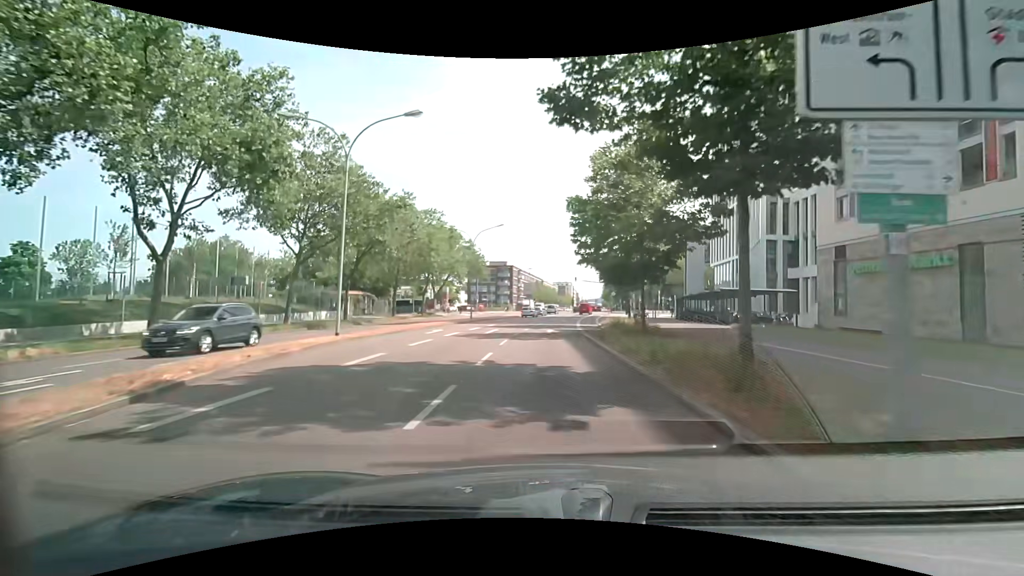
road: secondary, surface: asphalt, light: Day
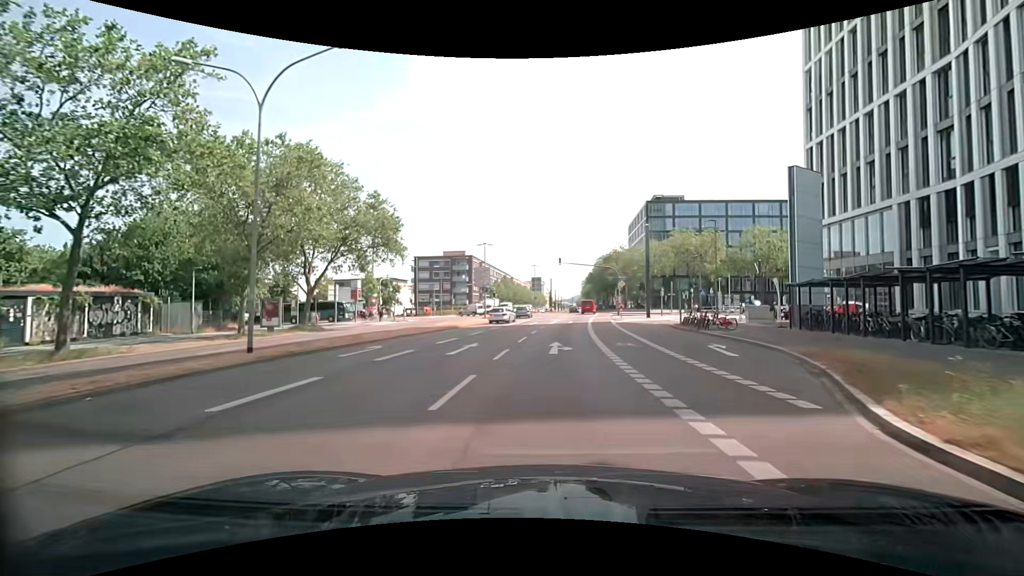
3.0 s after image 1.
(+0.1, +35.9) m; +3°
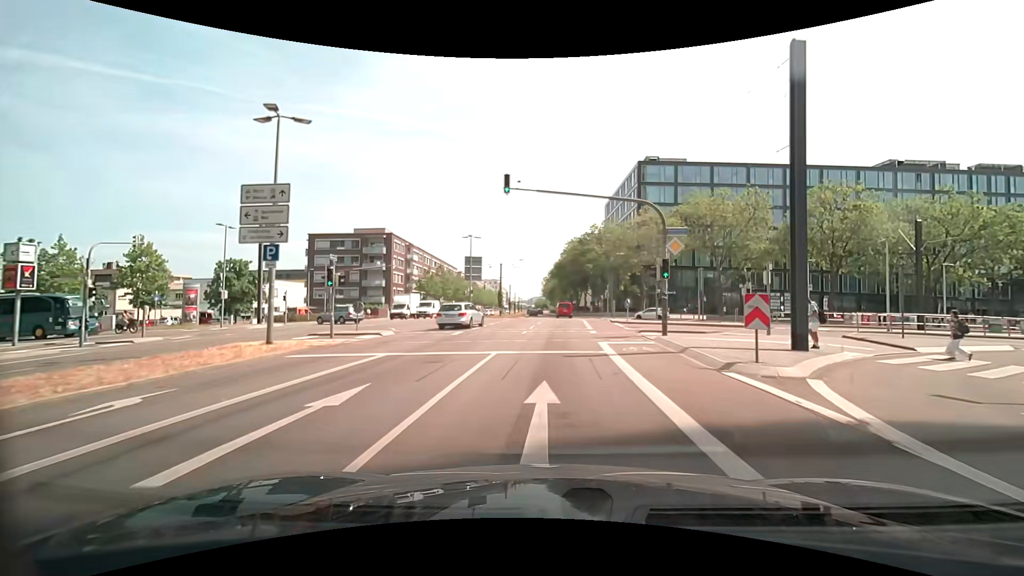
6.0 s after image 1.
(+1.2, +36.4) m; +3°
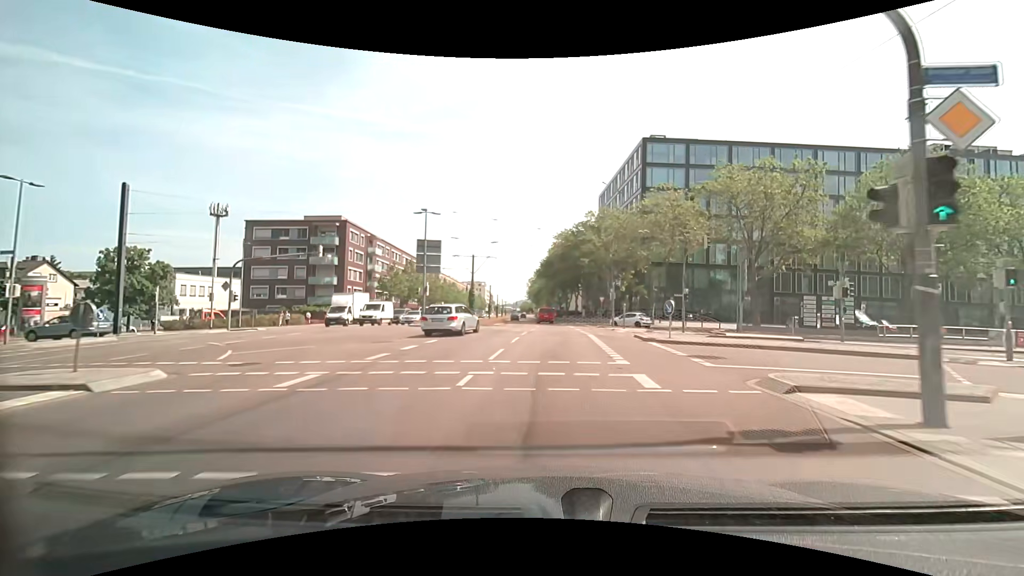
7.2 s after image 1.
(+0.3, +14.5) m; +2°
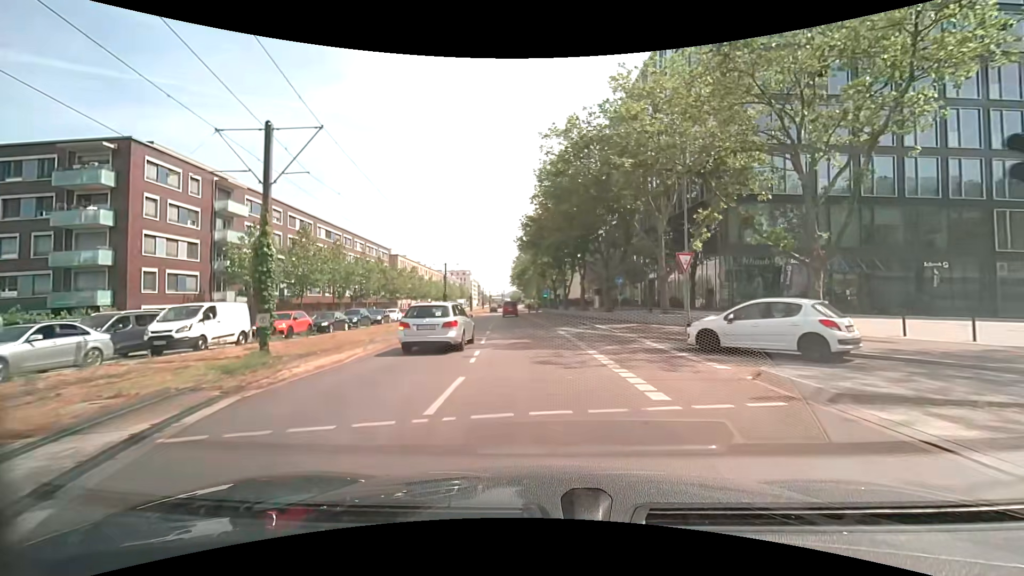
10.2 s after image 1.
(+0.8, +36.1) m; +1°
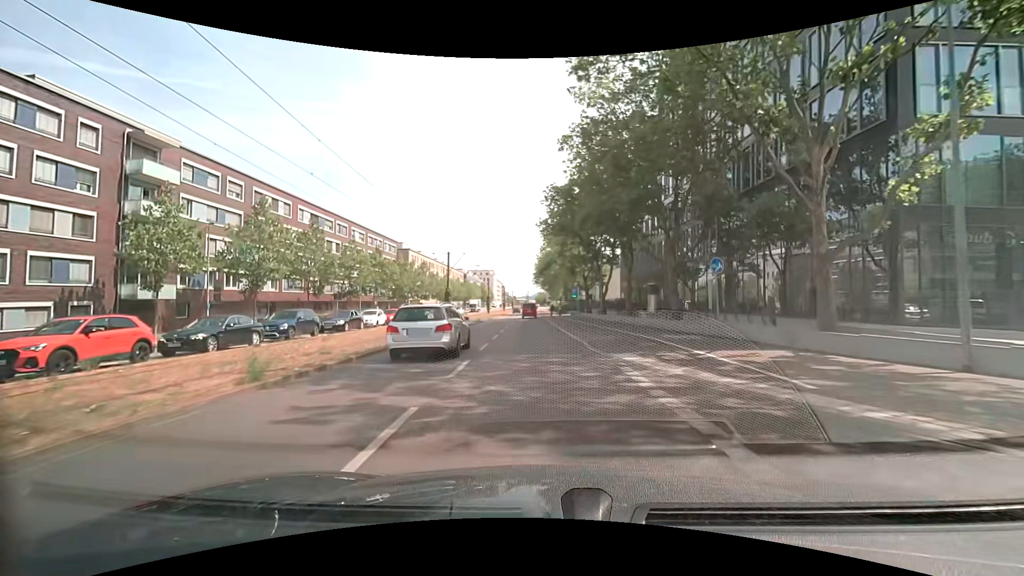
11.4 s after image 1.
(-0.3, +14.3) m; -3°
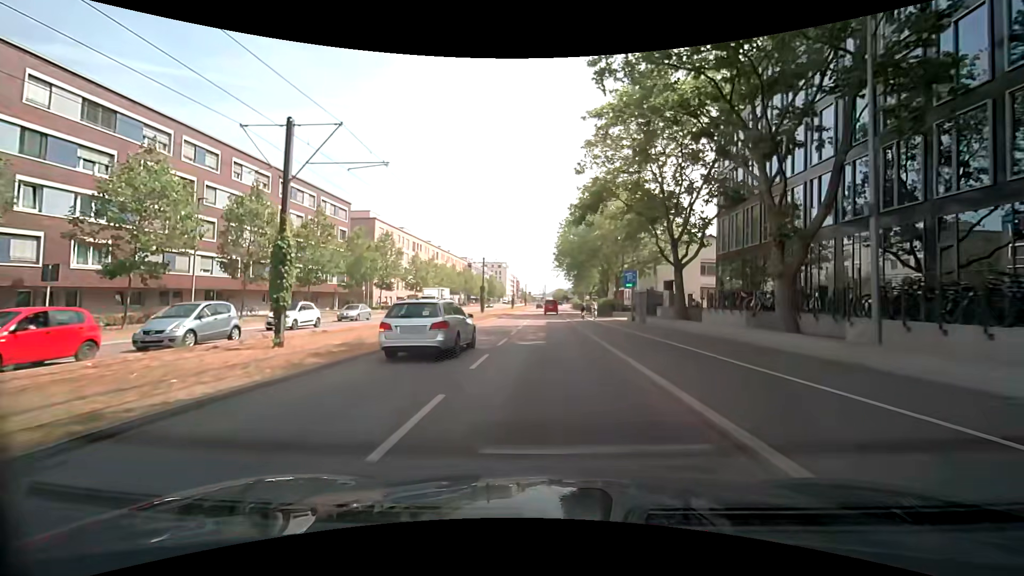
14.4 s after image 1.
(-1.0, +35.5) m; -2°
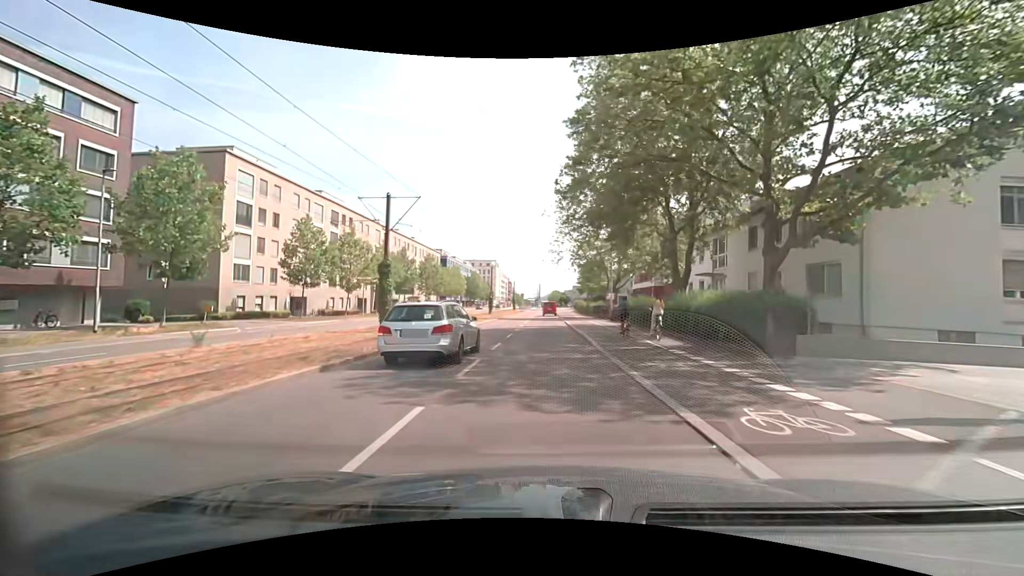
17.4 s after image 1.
(+0.4, +37.0) m; +1°
(0, +10) (0, +20) (0, +30) (0, +40) (0, +50) (0, +60) (0, +70) (0, +80) (0, +90) (+1, +100) m
